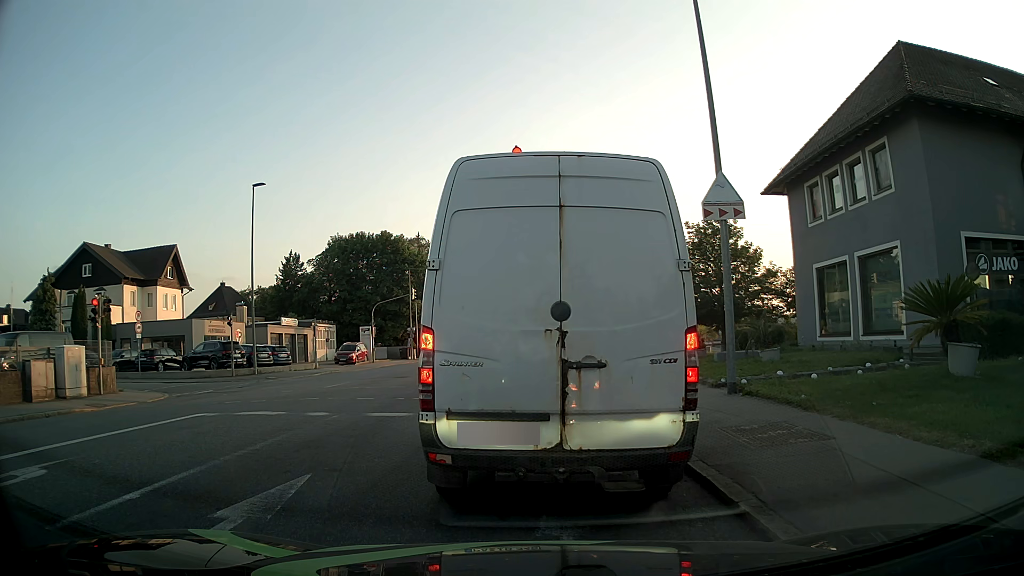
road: tertiary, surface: asphalt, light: Day
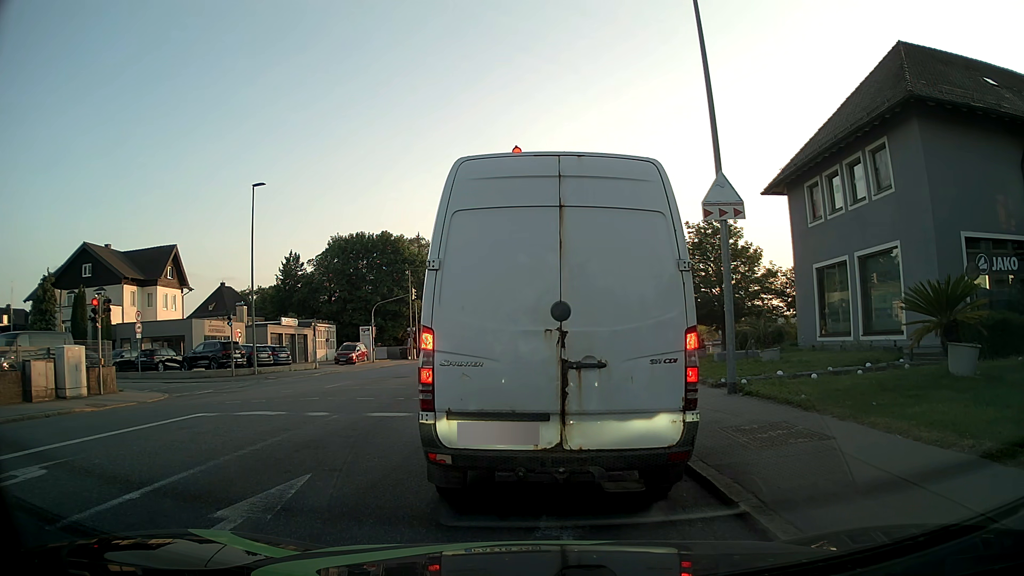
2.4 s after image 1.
(0.0, 0.0) m; 0°
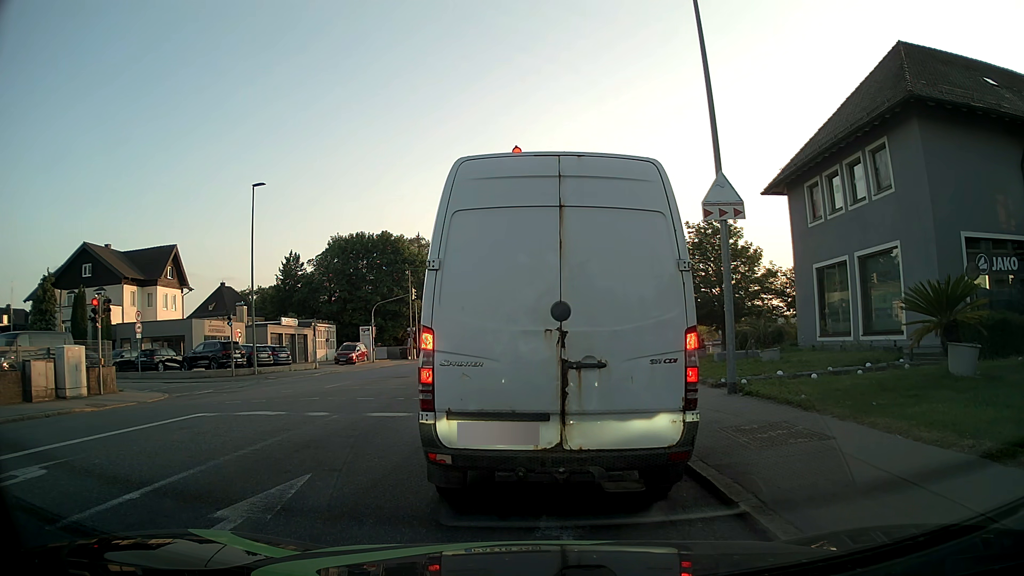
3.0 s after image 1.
(0.0, 0.0) m; 0°
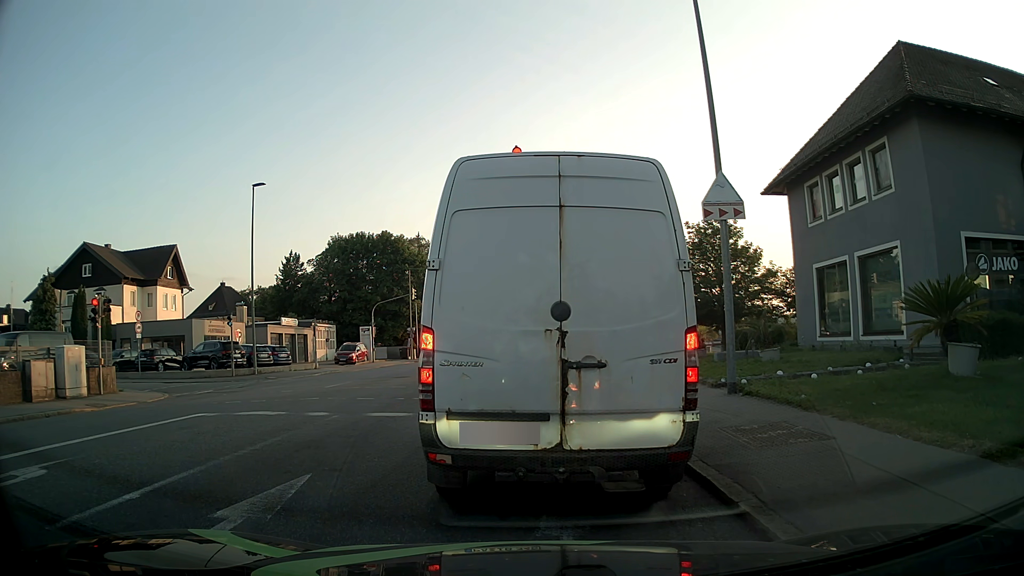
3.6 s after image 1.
(0.0, 0.0) m; 0°
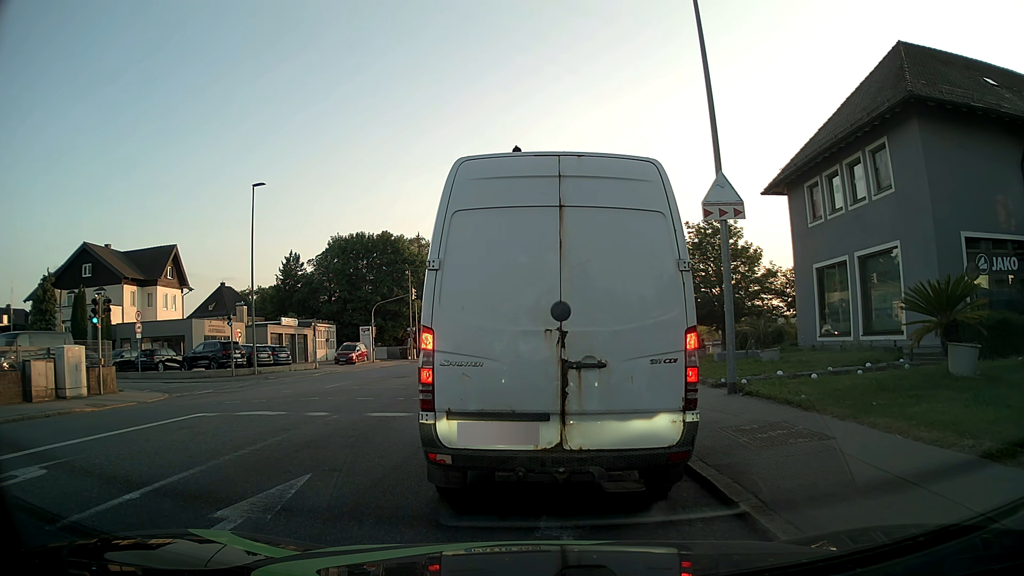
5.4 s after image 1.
(0.0, 0.0) m; 0°
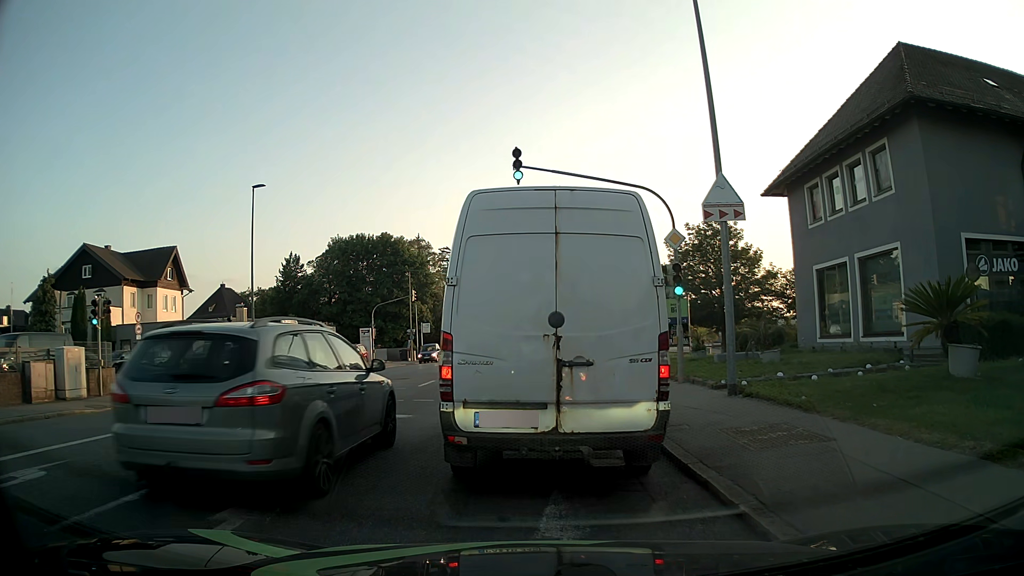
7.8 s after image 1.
(0.0, 0.0) m; 0°
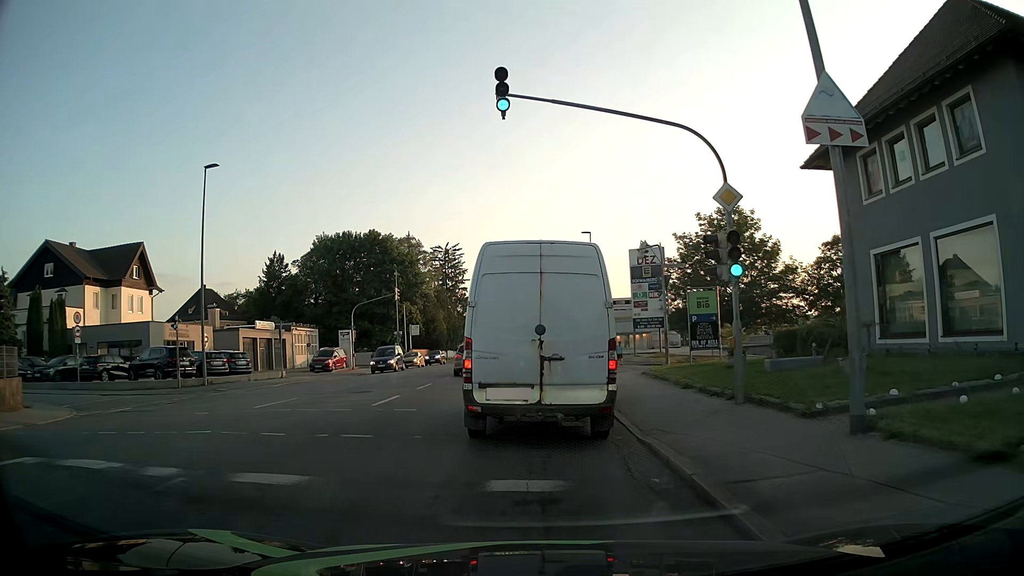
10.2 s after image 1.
(-0.1, +5.9) m; -1°
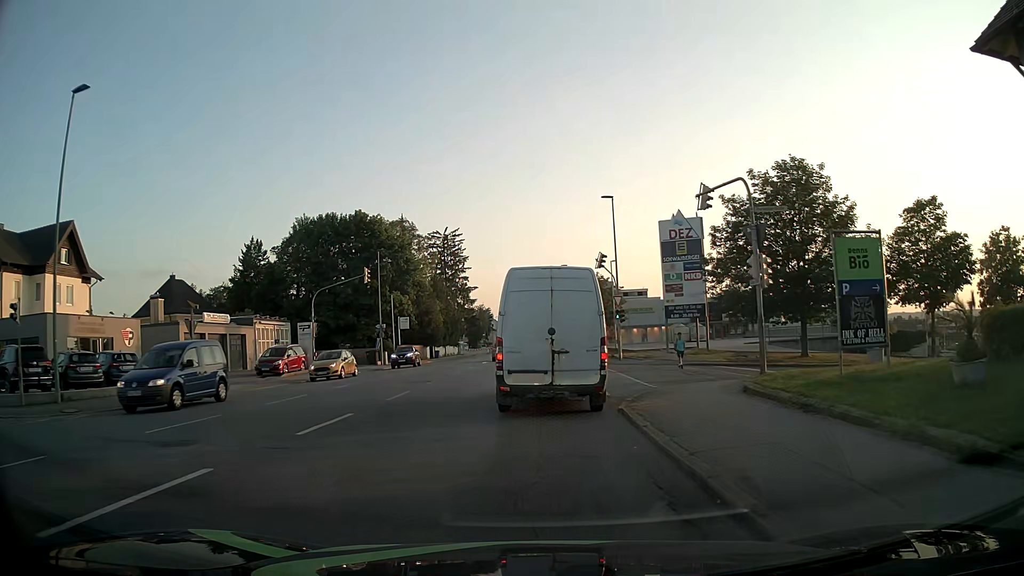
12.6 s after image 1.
(-0.1, +11.5) m; 0°
